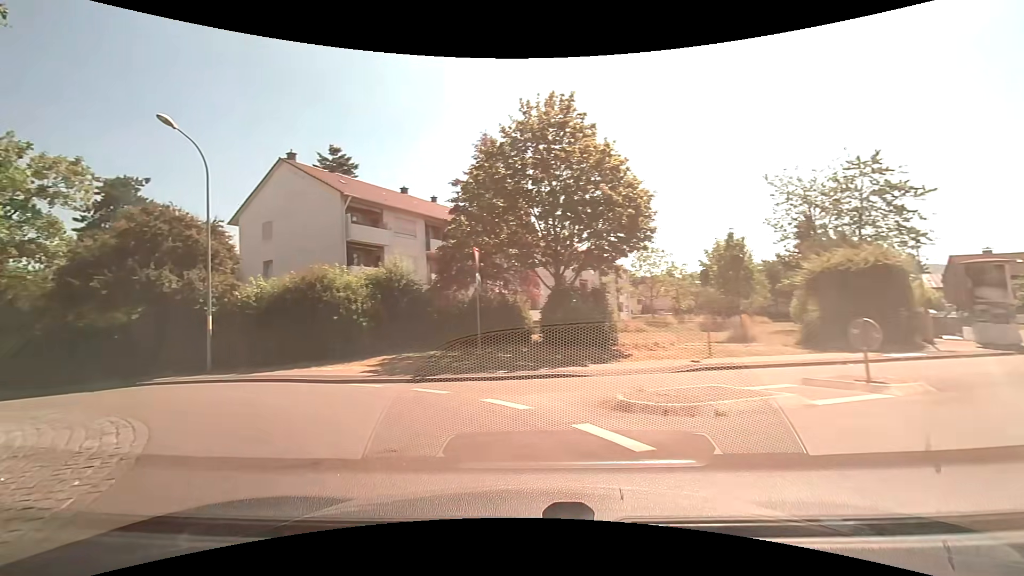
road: tertiary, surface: asphalt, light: Day
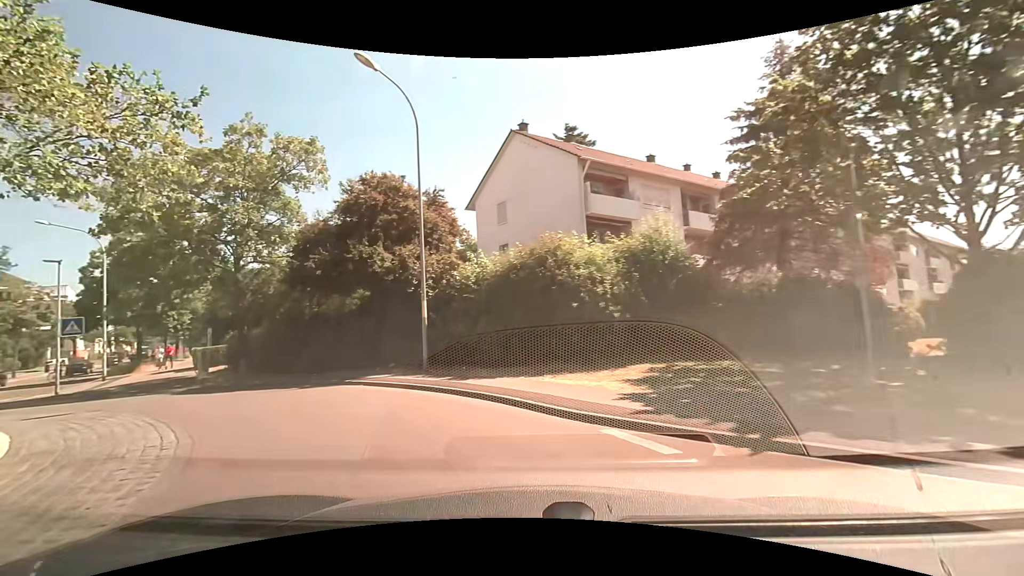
(-1.6, +6.9) m; -26°
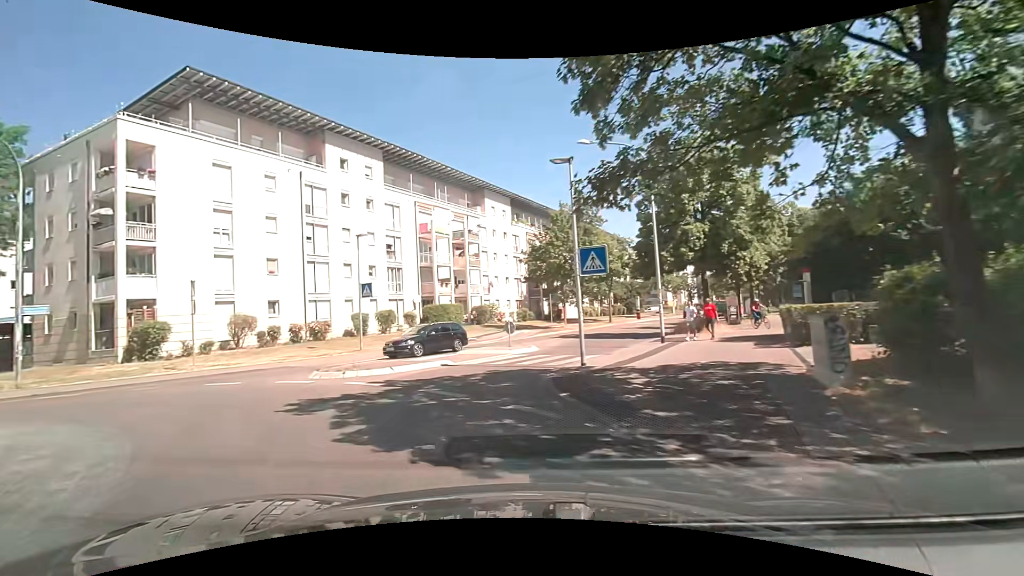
(-8.1, +14.0) m; -59°
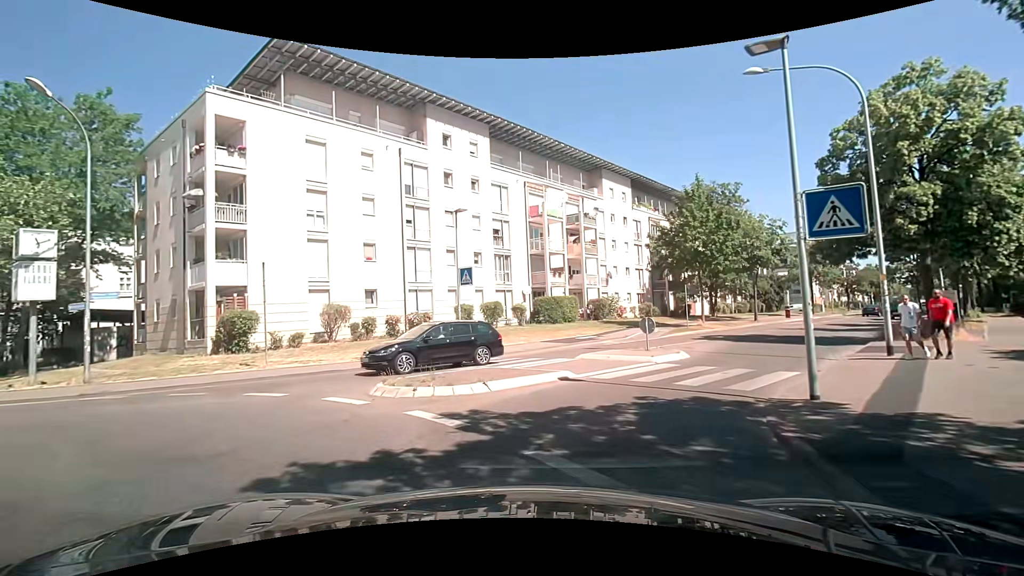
(-0.7, +5.2) m; -14°
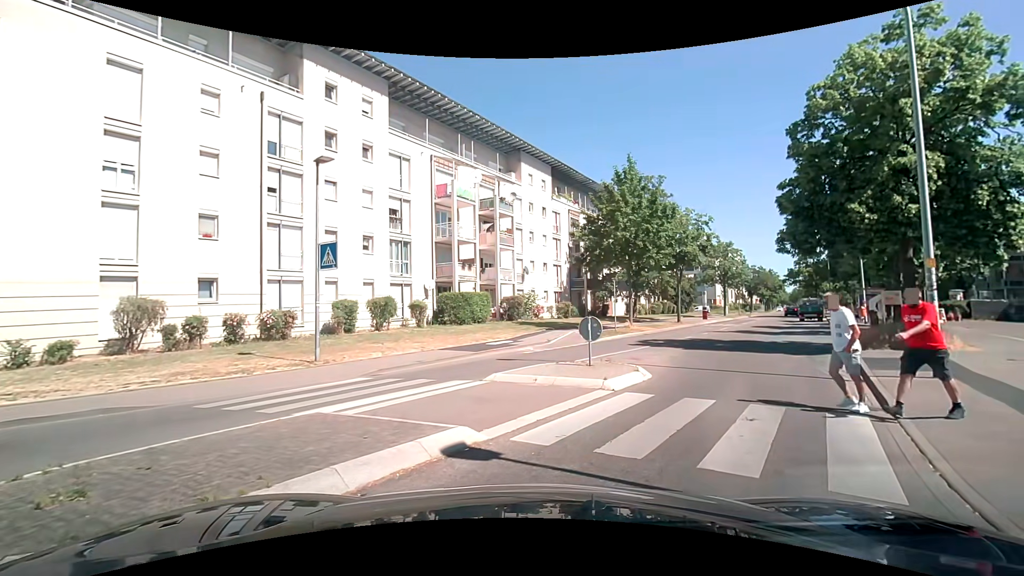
(+0.4, +5.9) m; +9°
